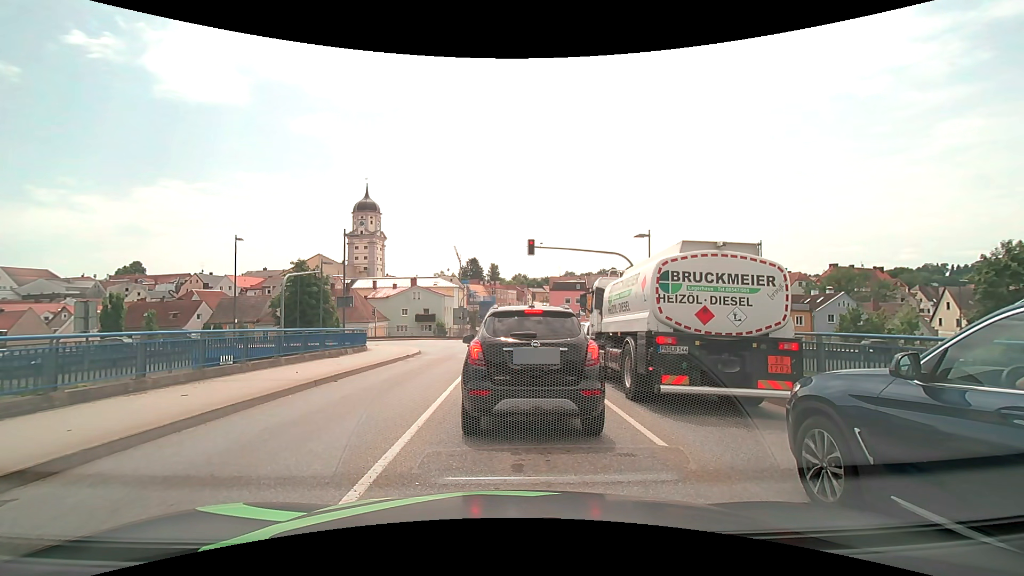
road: secondary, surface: asphalt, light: Day
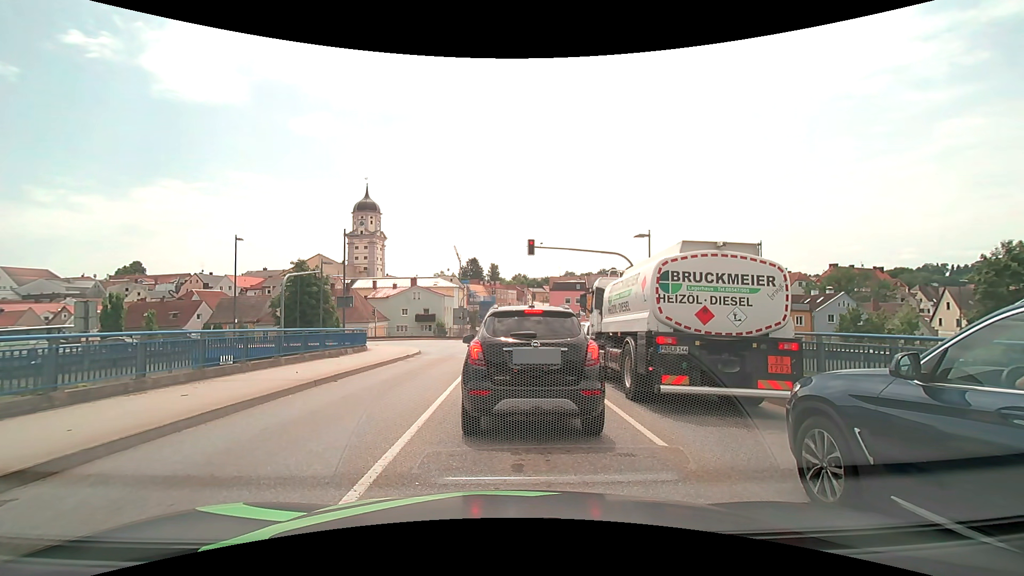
(0.0, 0.0) m; 0°
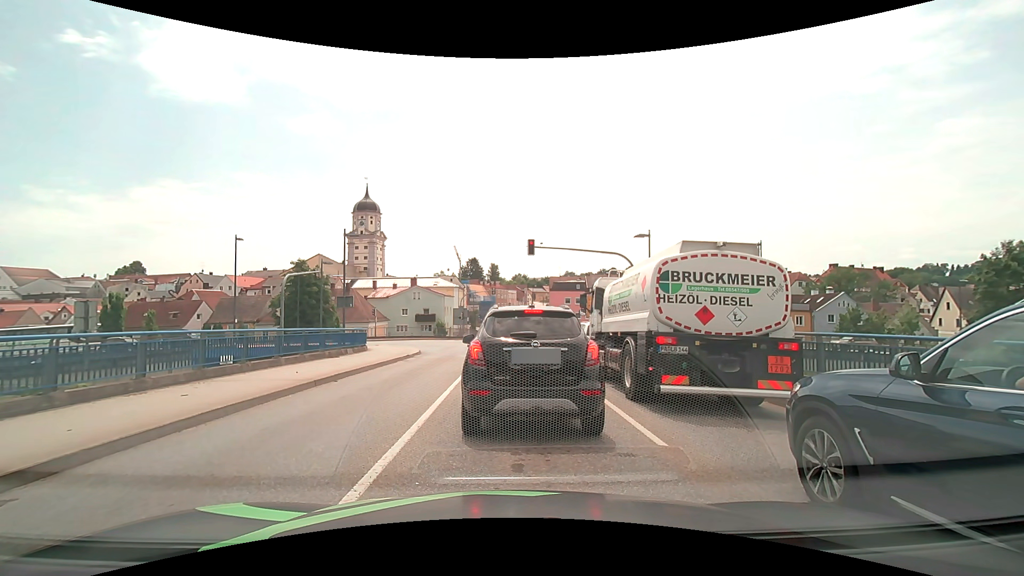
(0.0, 0.0) m; 0°
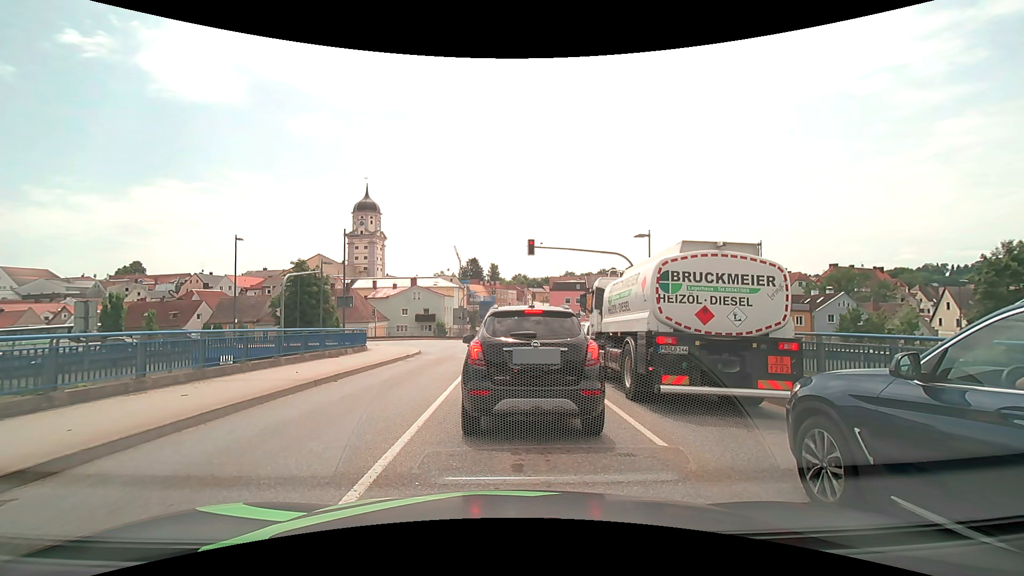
(0.0, 0.0) m; 0°
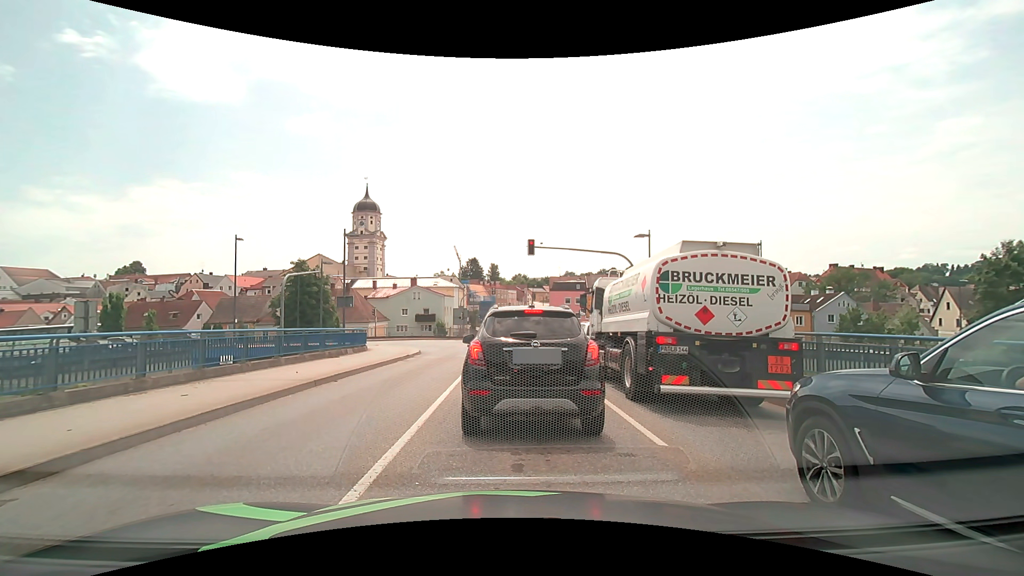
(0.0, 0.0) m; 0°
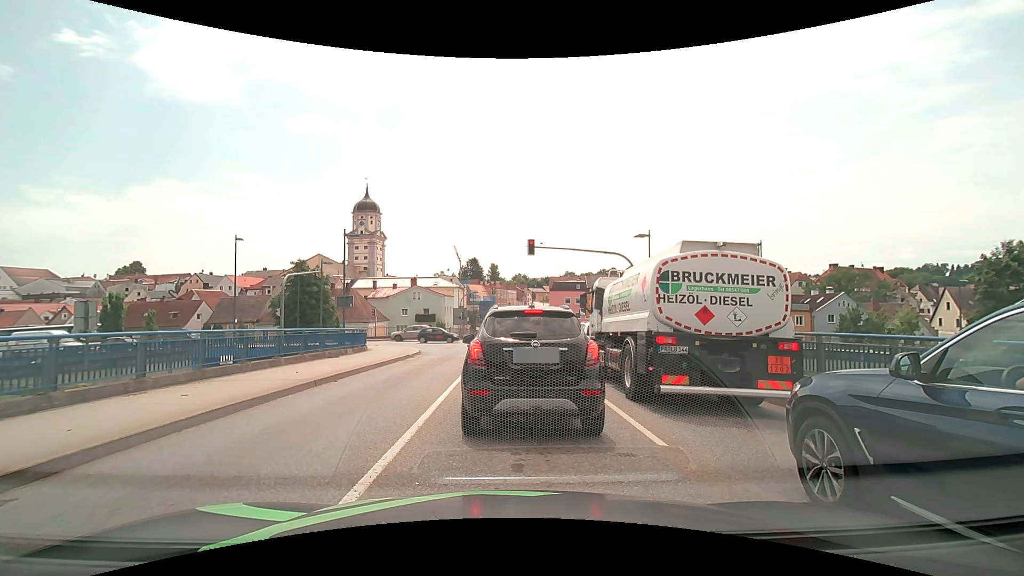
(0.0, 0.0) m; 0°
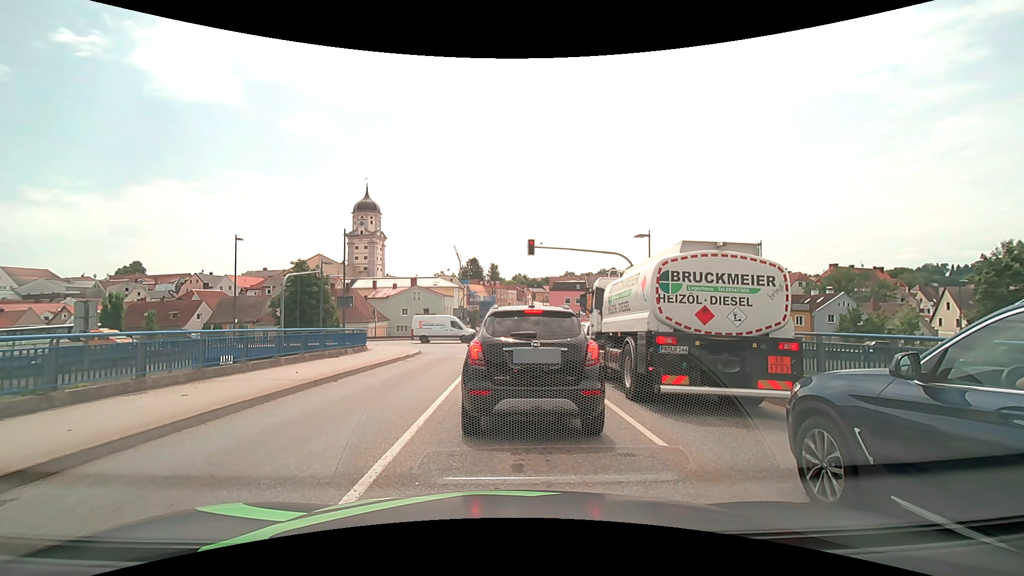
(0.0, 0.0) m; 0°
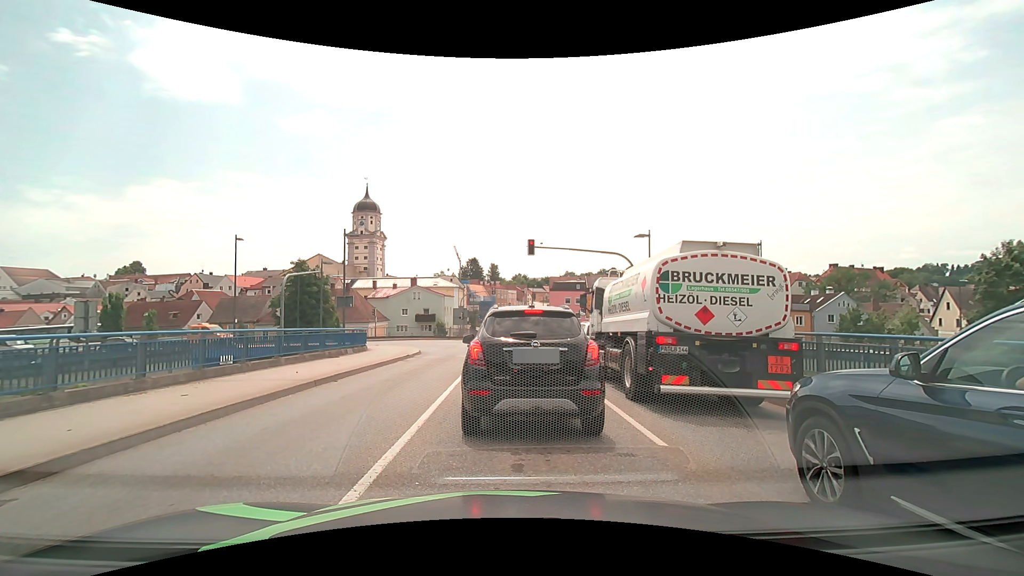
(0.0, 0.0) m; 0°
